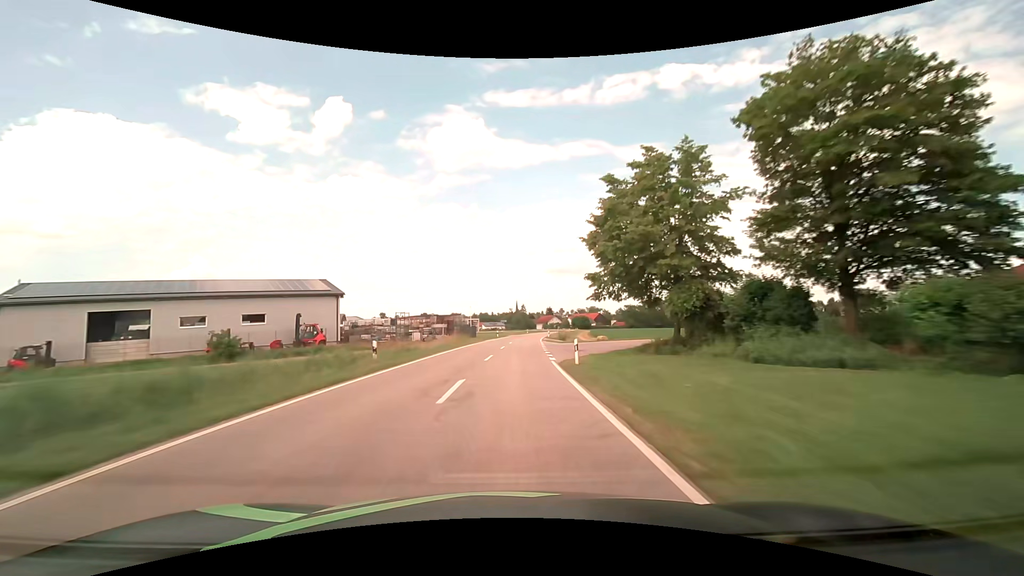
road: tertiary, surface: asphalt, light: Day
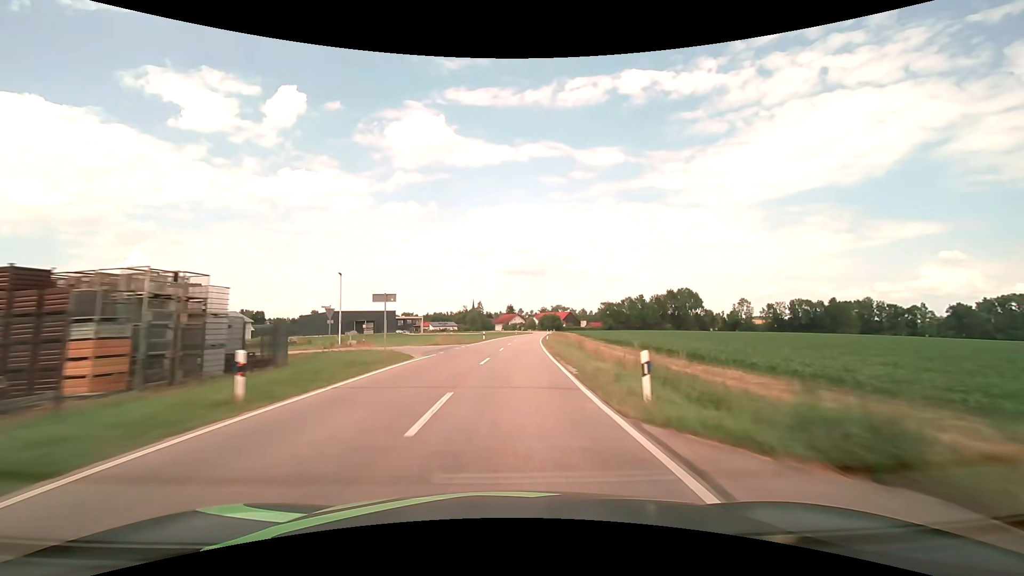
(+2.6, +63.3) m; +5°
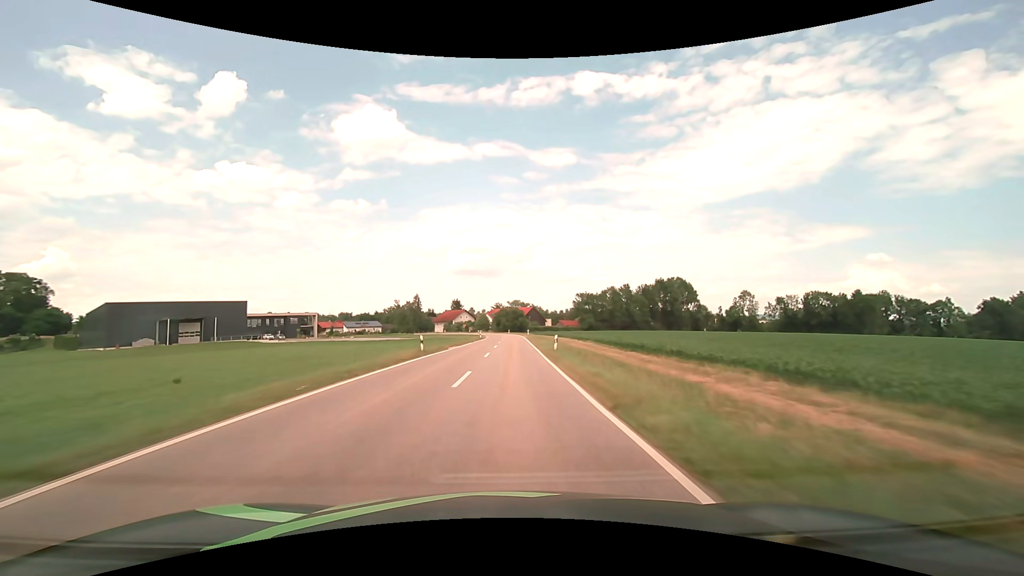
(+4.1, +79.0) m; +6°
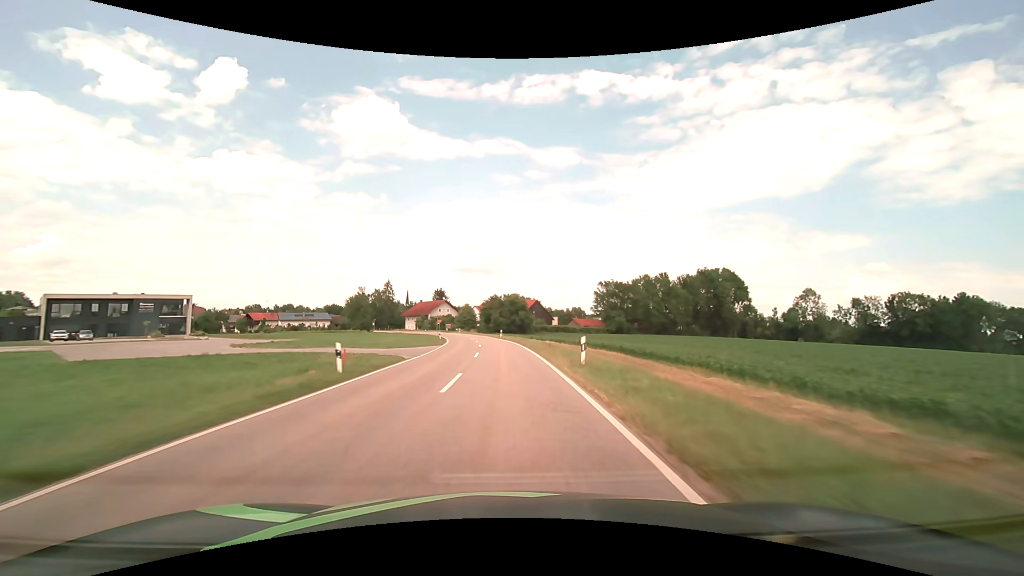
(+1.0, +61.3) m; 0°
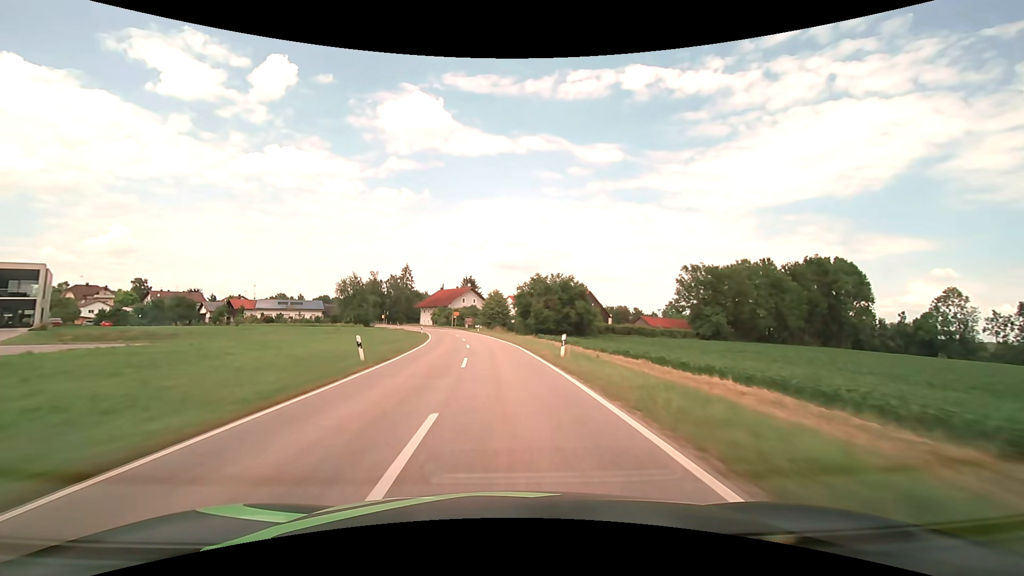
(-1.2, +42.6) m; -4°
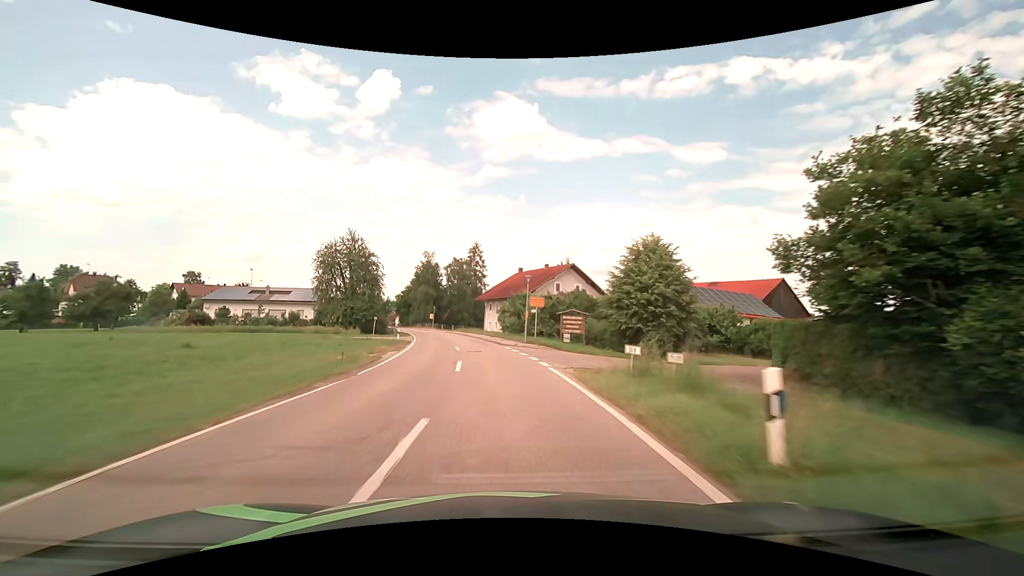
(-5.1, +60.3) m; -11°
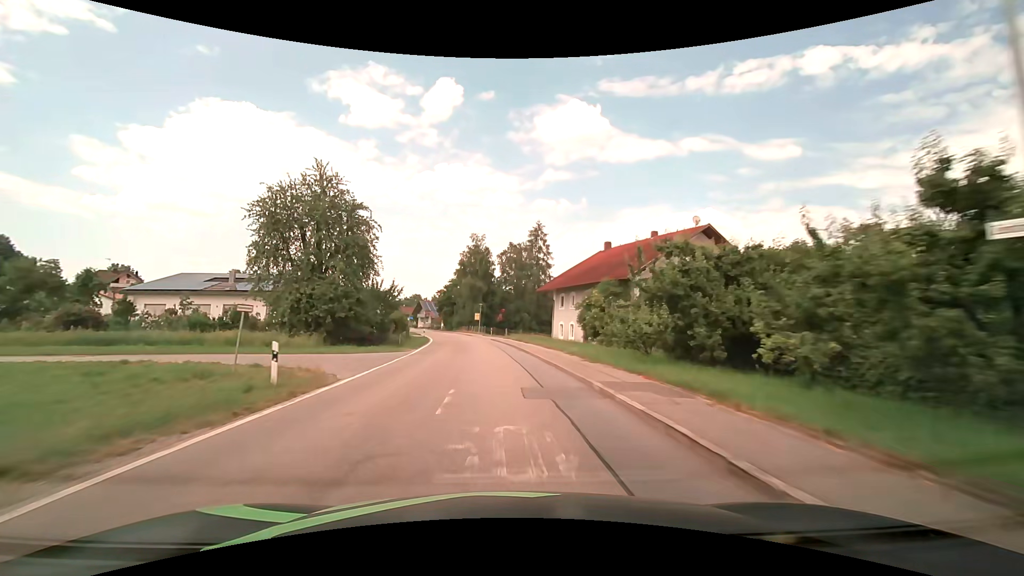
(-2.0, +29.1) m; -7°
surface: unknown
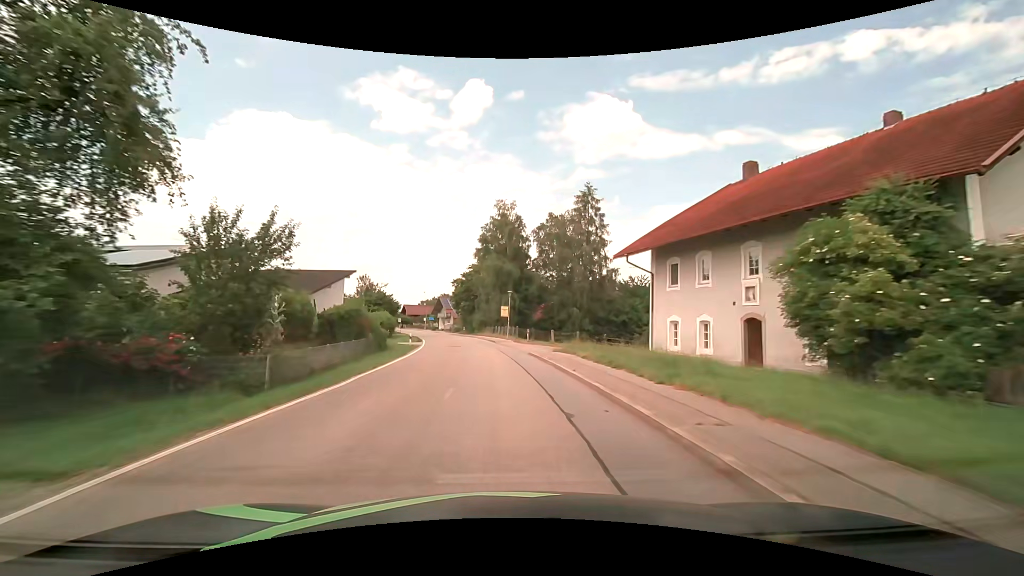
(-0.9, +26.2) m; -4°
(0, +10) (-1, +20) (-1, +30) (-2, +40) (-4, +50) (-6, +60) (-8, +69) (-10, +79) (-13, +89) (-16, +98) m
